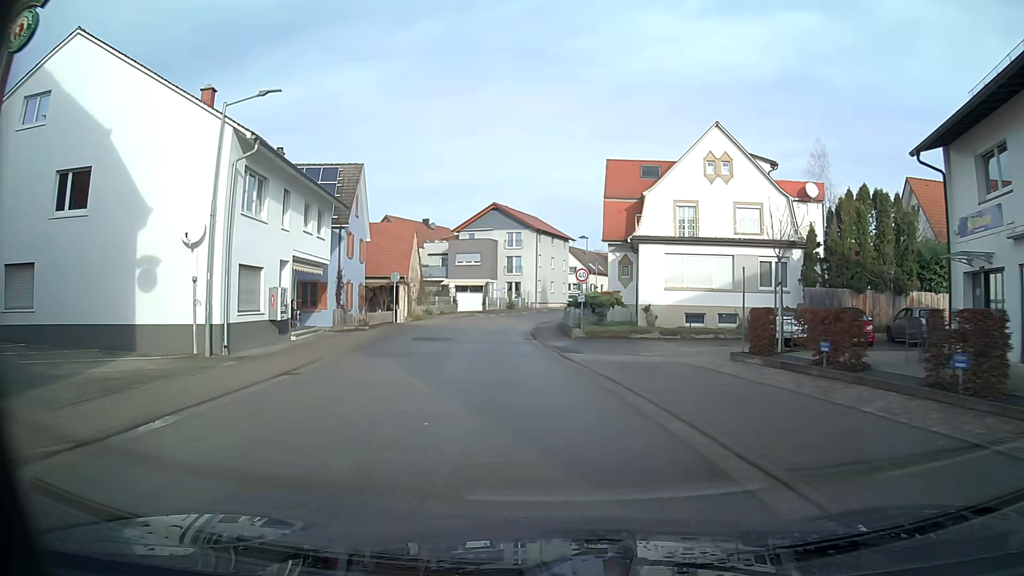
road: secondary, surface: asphalt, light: Day
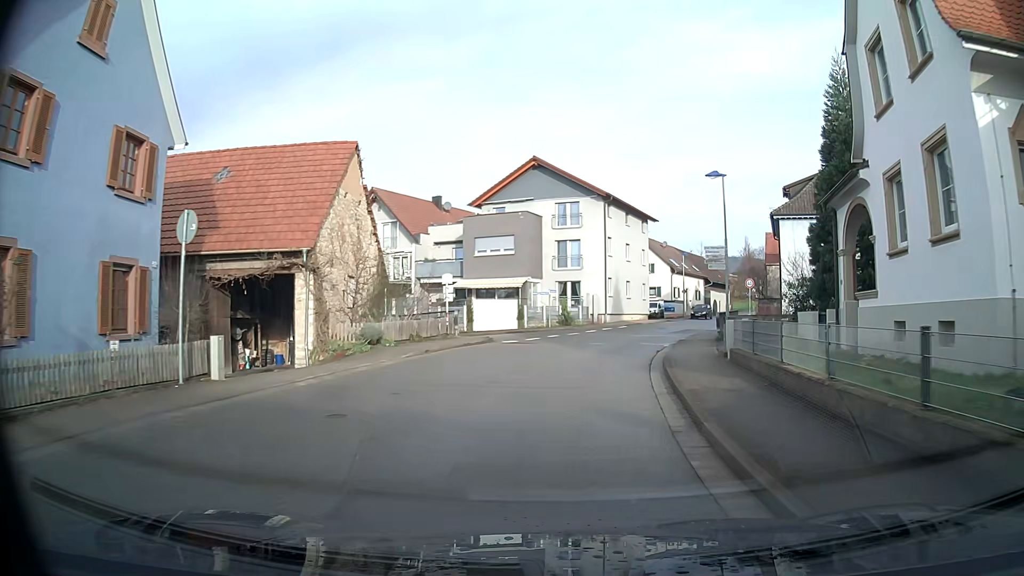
(-1.5, +28.7) m; -2°
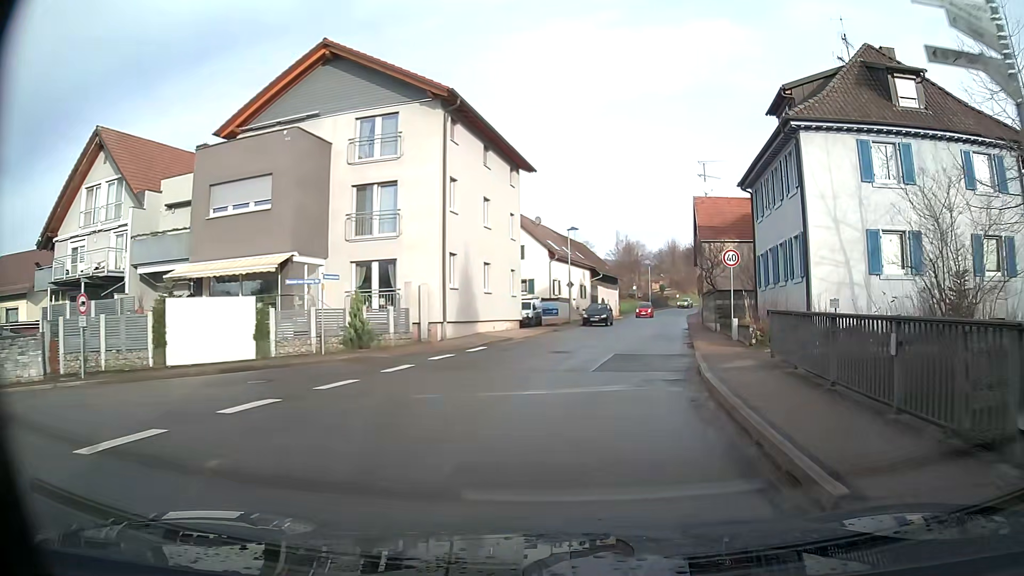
(+2.2, +22.4) m; +13°
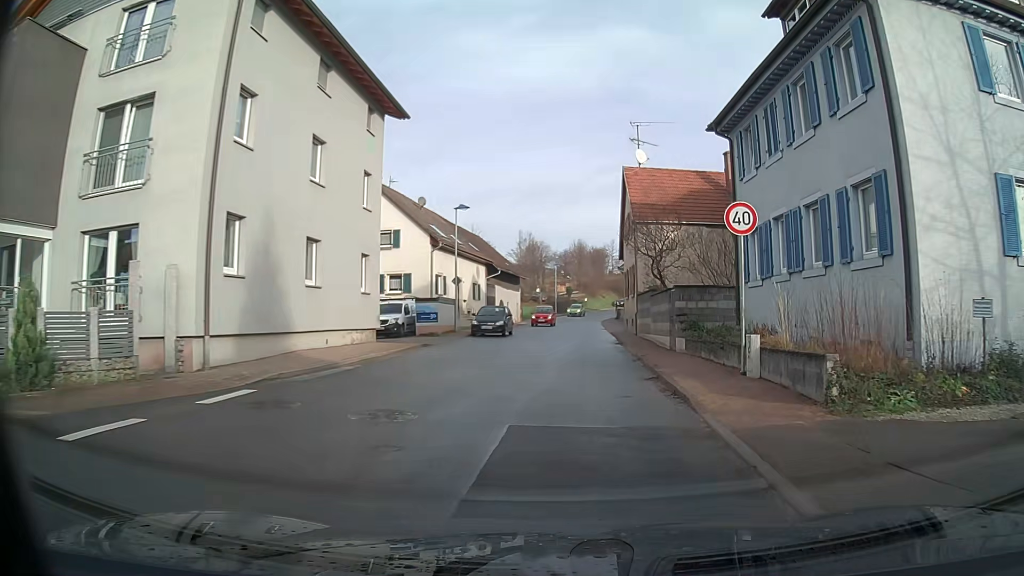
(+0.8, +11.2) m; +7°
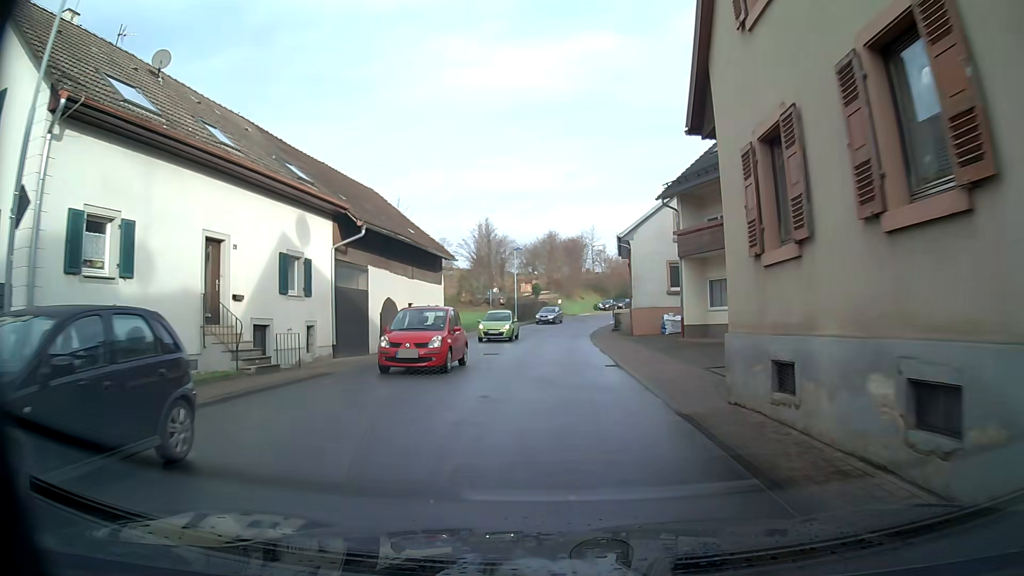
(+0.9, +28.4) m; +3°
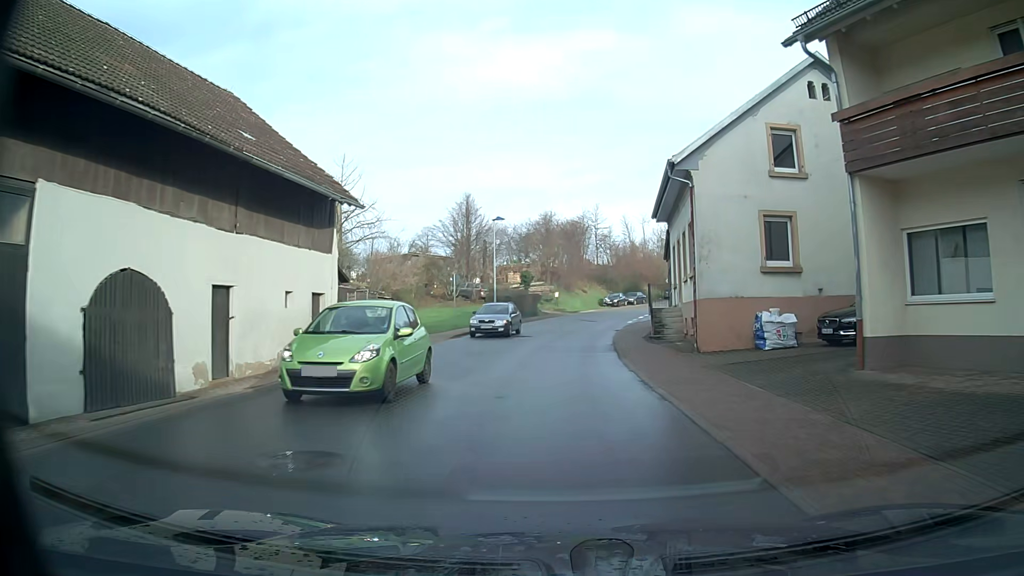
(0.0, +17.2) m; 0°
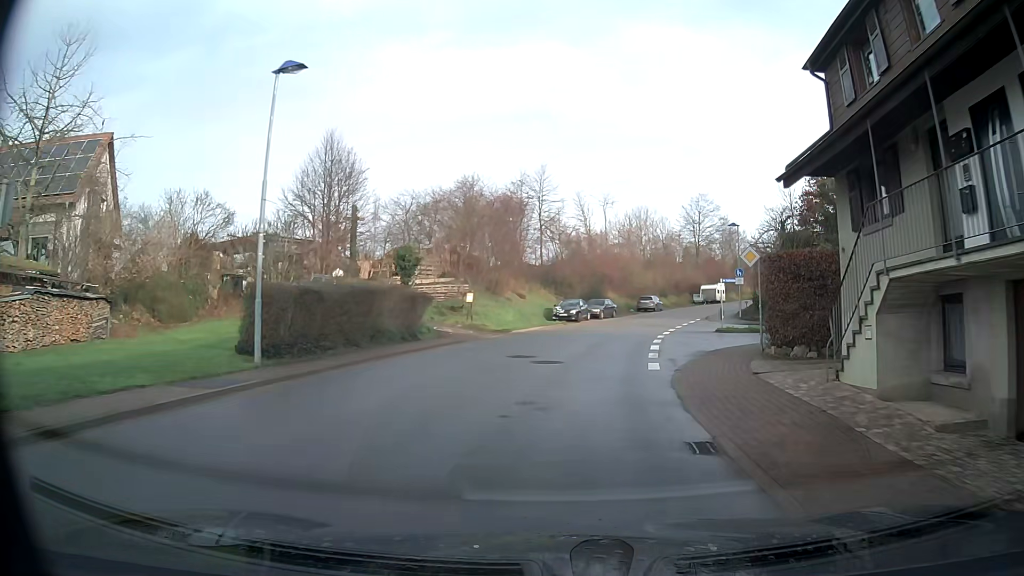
(+1.2, +28.5) m; +7°
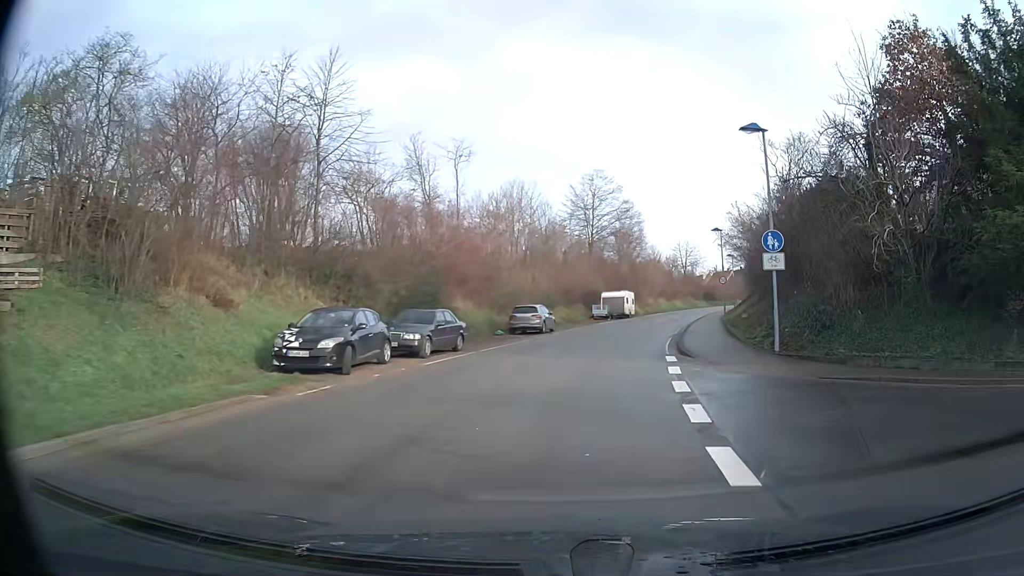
(+2.8, +27.8) m; +11°
(0, +10) (+1, +20) (+3, +30) (+5, +40) (+8, +49) (+10, +59) (+13, +69) (+16, +78) (+19, +88) (+22, +97) m
